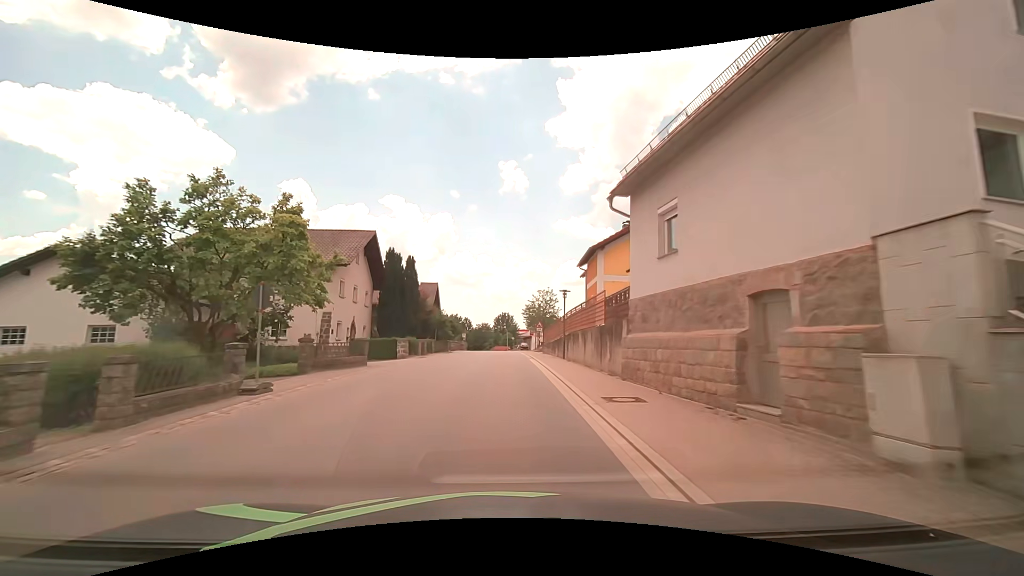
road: tertiary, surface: asphalt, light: Day
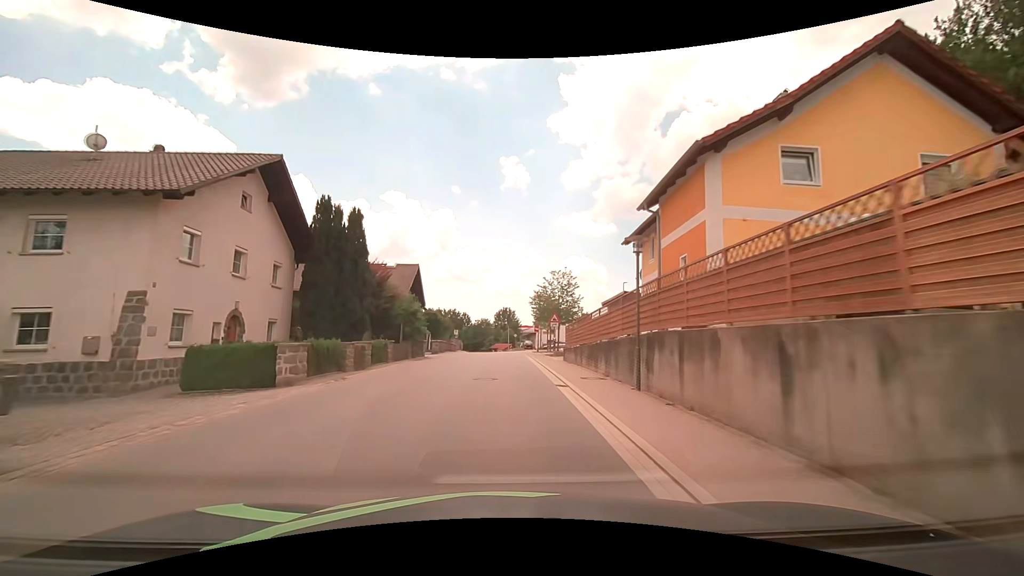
(0.0, +15.3) m; 0°
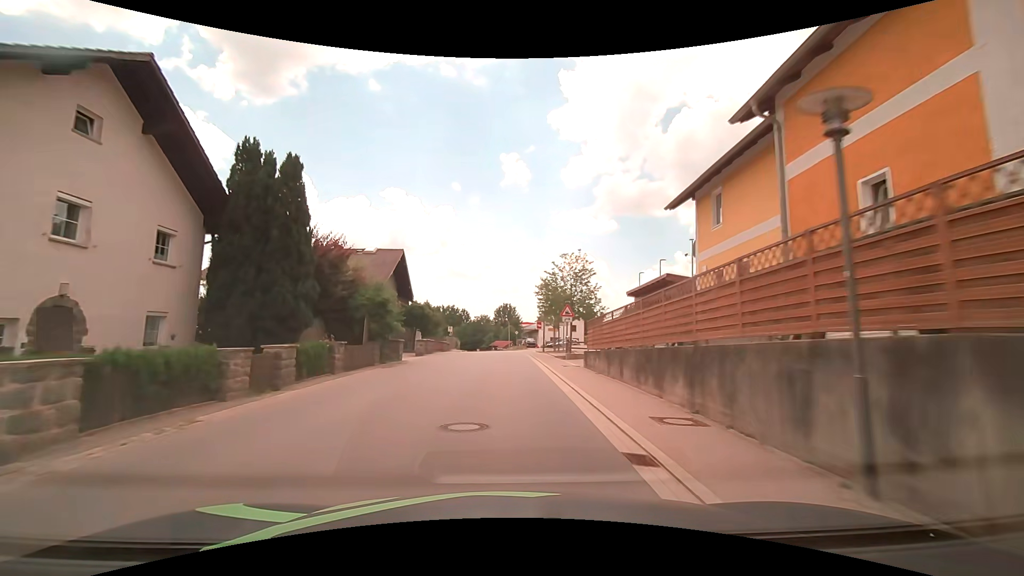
(0.0, +7.7) m; 0°
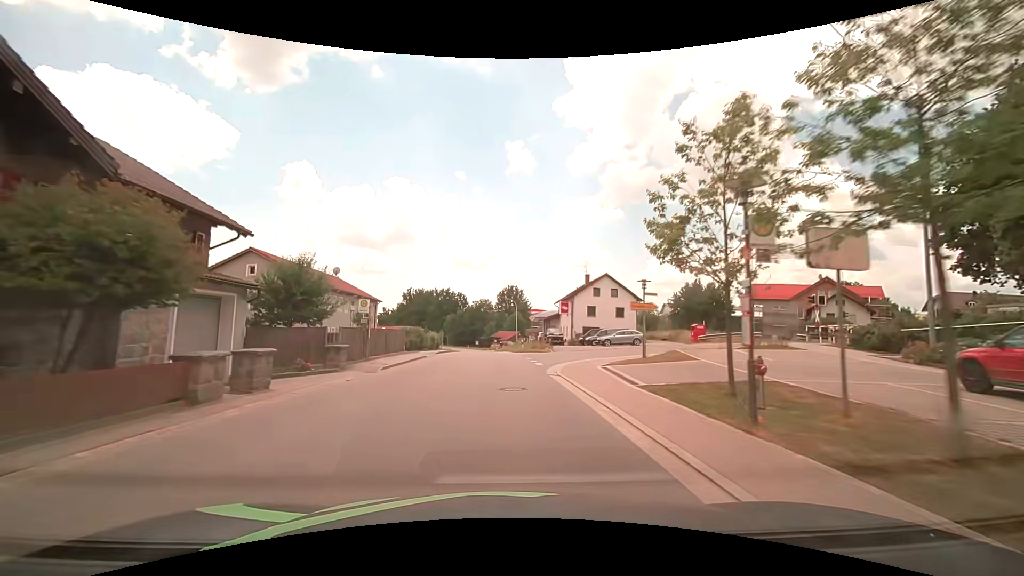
(-0.2, +38.9) m; -1°
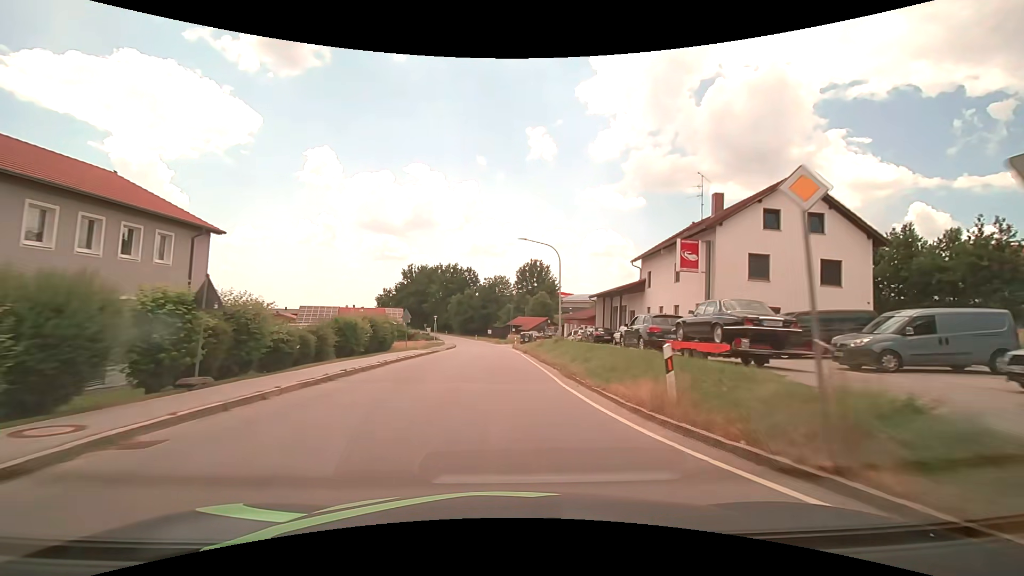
(-0.7, +39.1) m; -2°
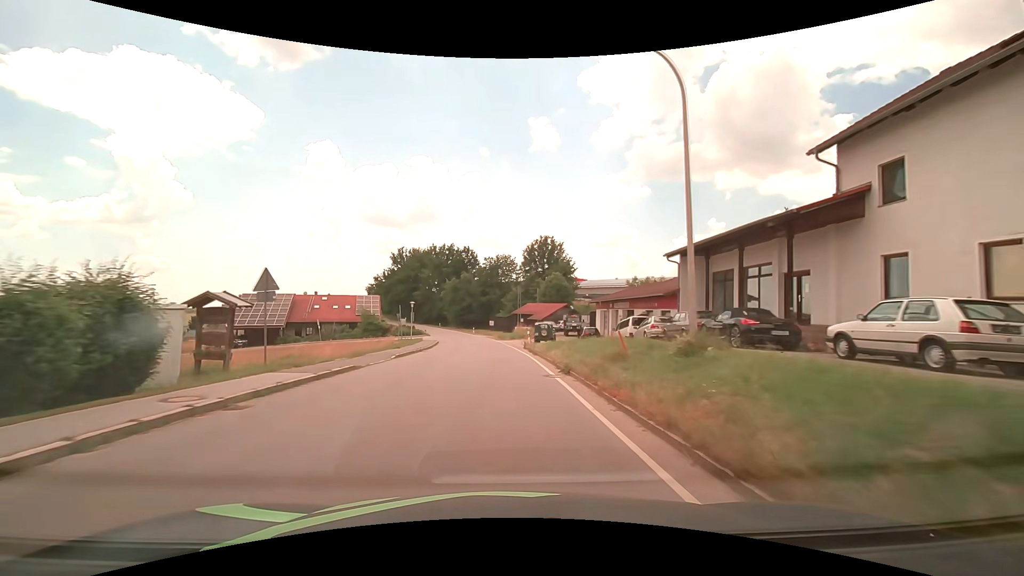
(-0.2, +23.5) m; -1°
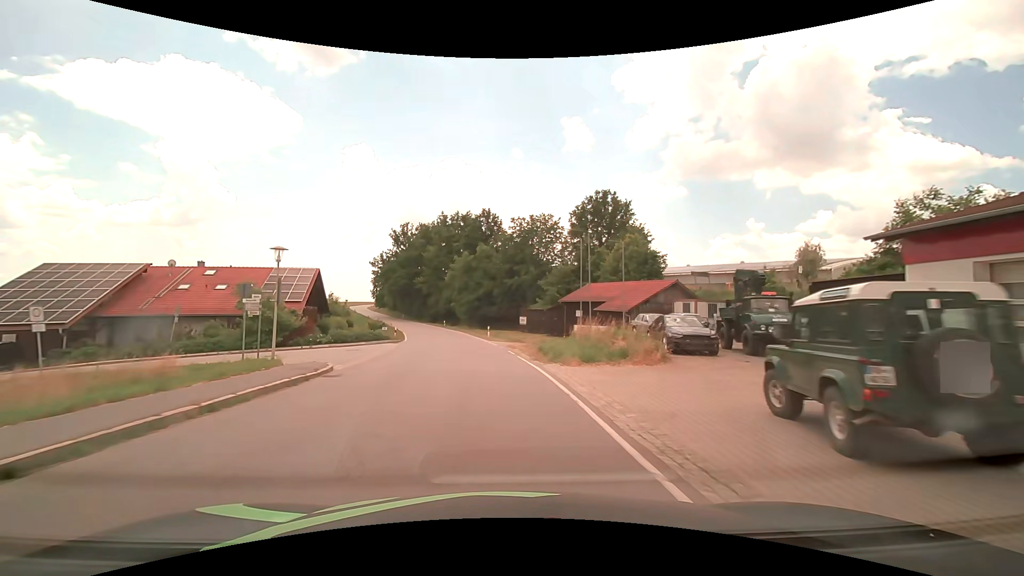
(-0.9, +38.7) m; -4°
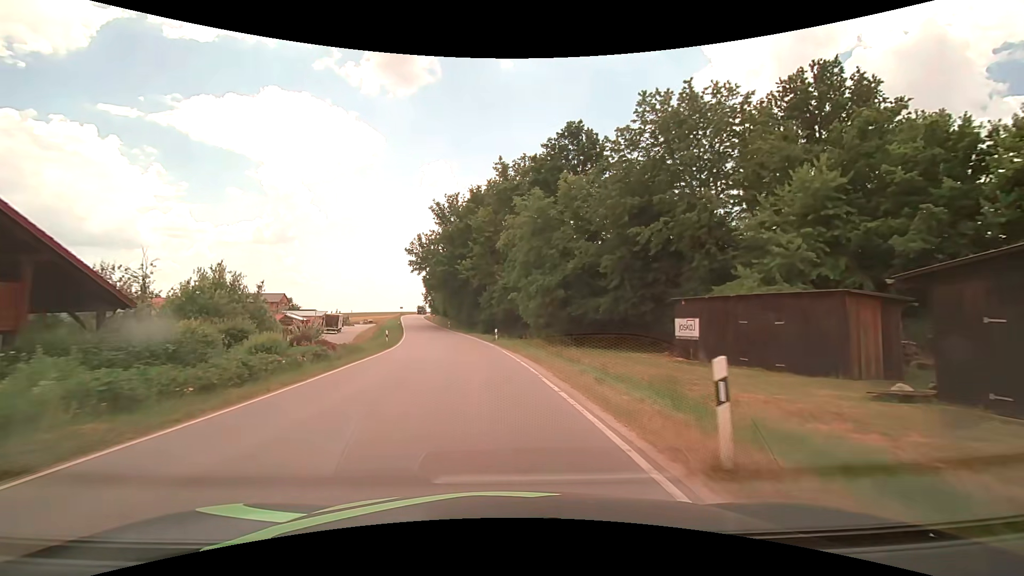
(-2.7, +37.9) m; -9°
(0, +10) (-1, +20) (-2, +30) (-3, +40) (-5, +50) (-7, +59) (-9, +69) (-11, +79) (-13, +89) (-15, +99) m
